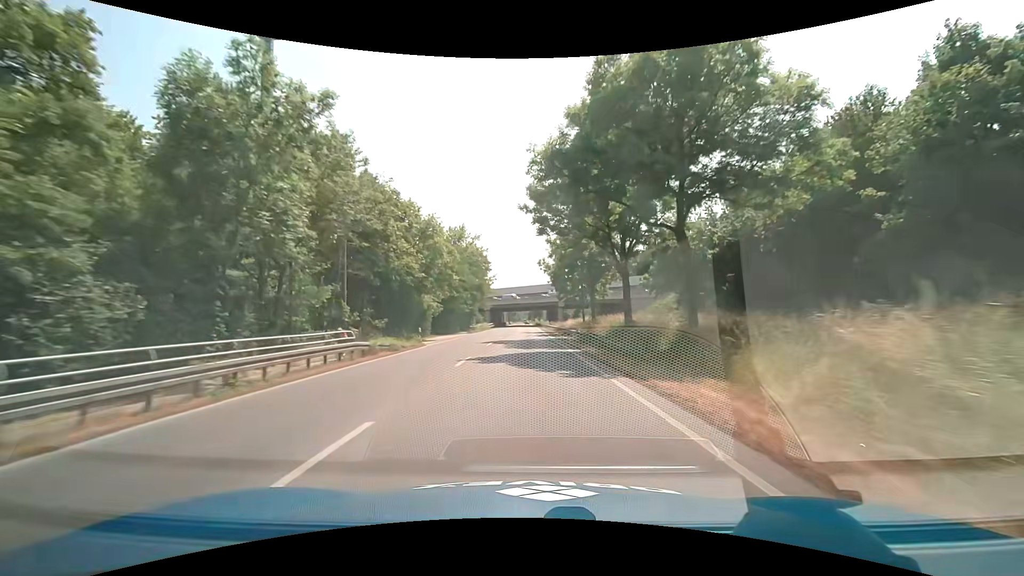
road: secondary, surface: asphalt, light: Day
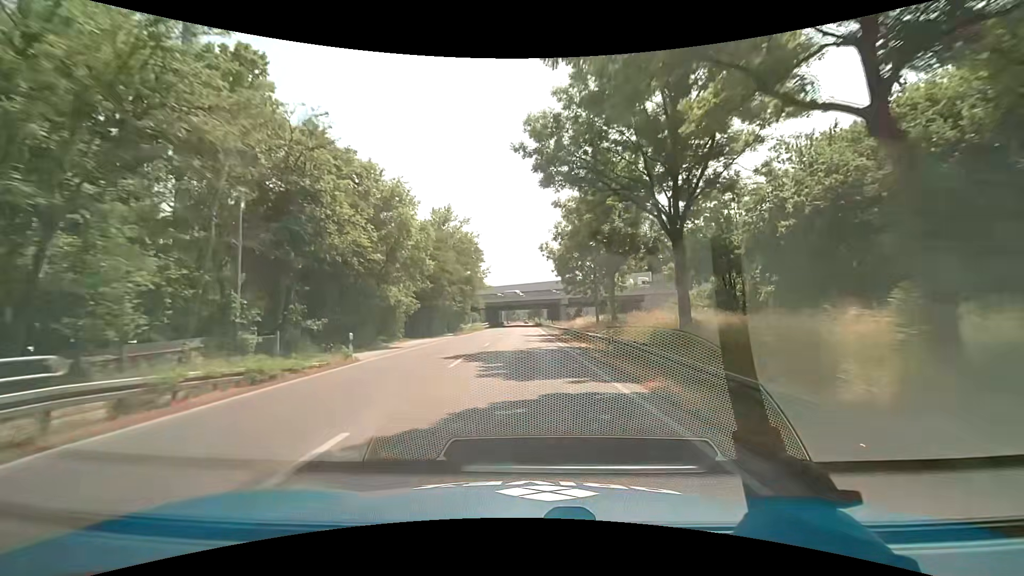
(0.0, +12.5) m; 0°
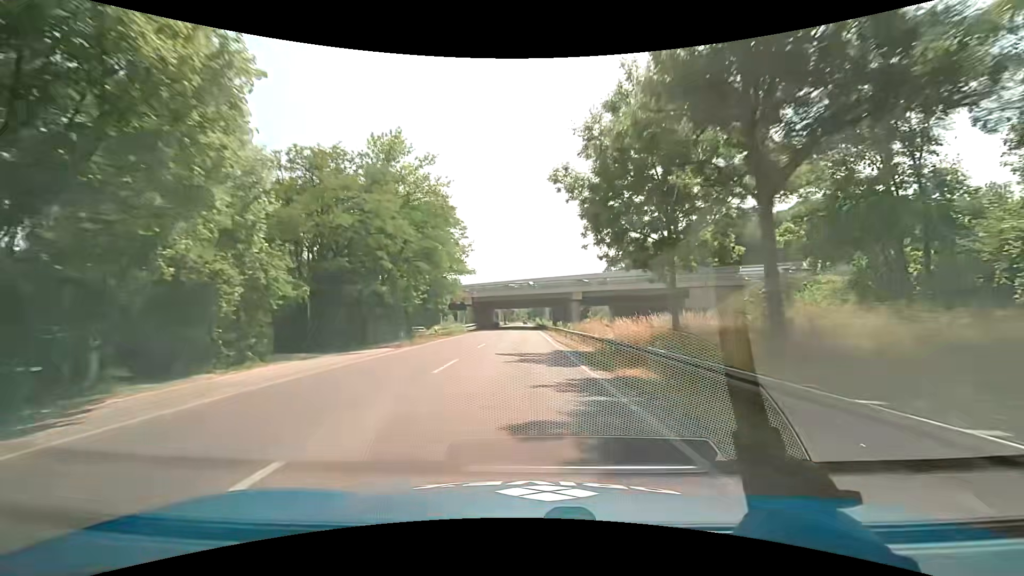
(0.0, +25.1) m; +1°
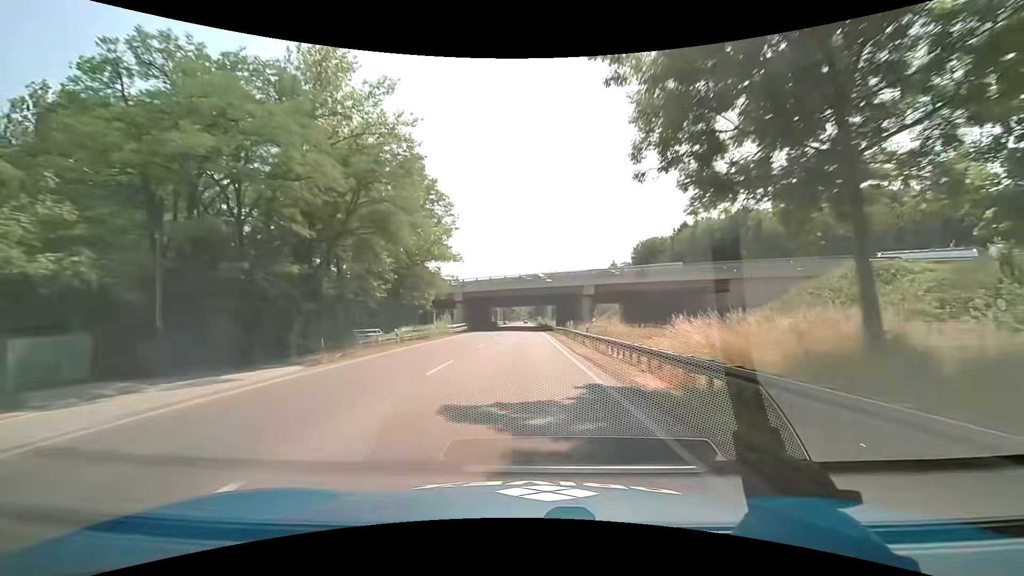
(-0.2, +12.6) m; -1°
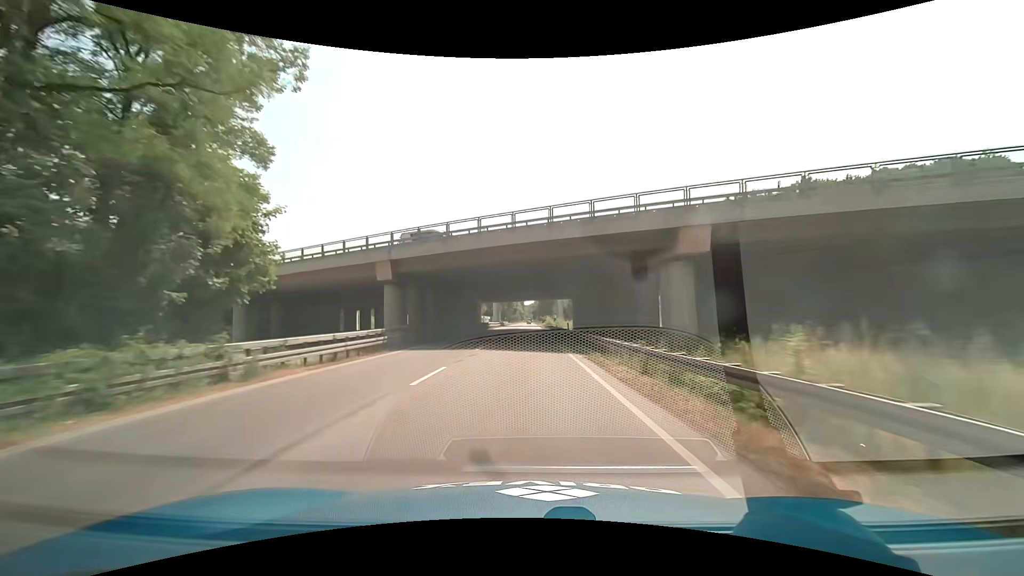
(0.0, +37.7) m; 0°
